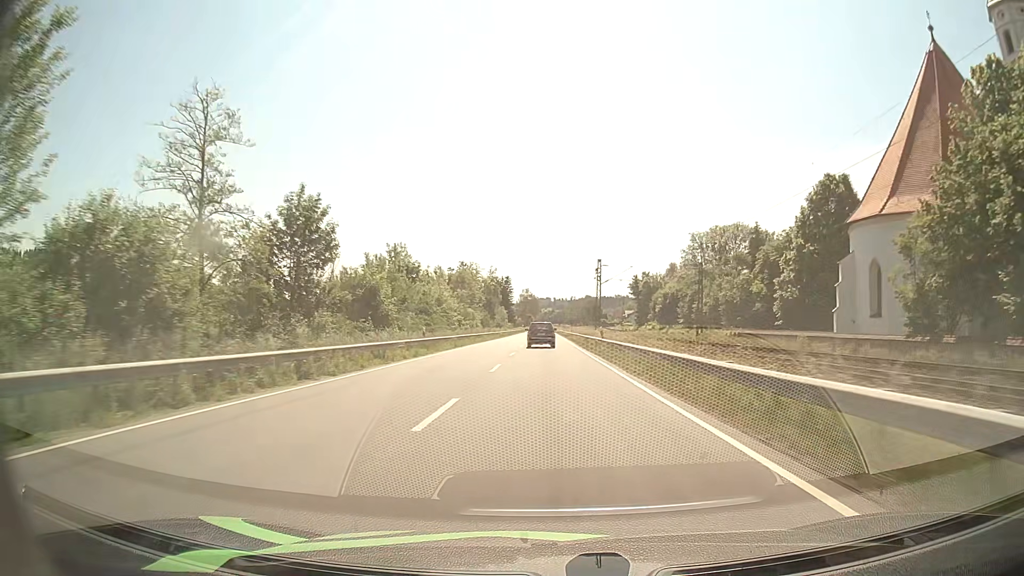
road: primary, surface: asphalt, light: Day
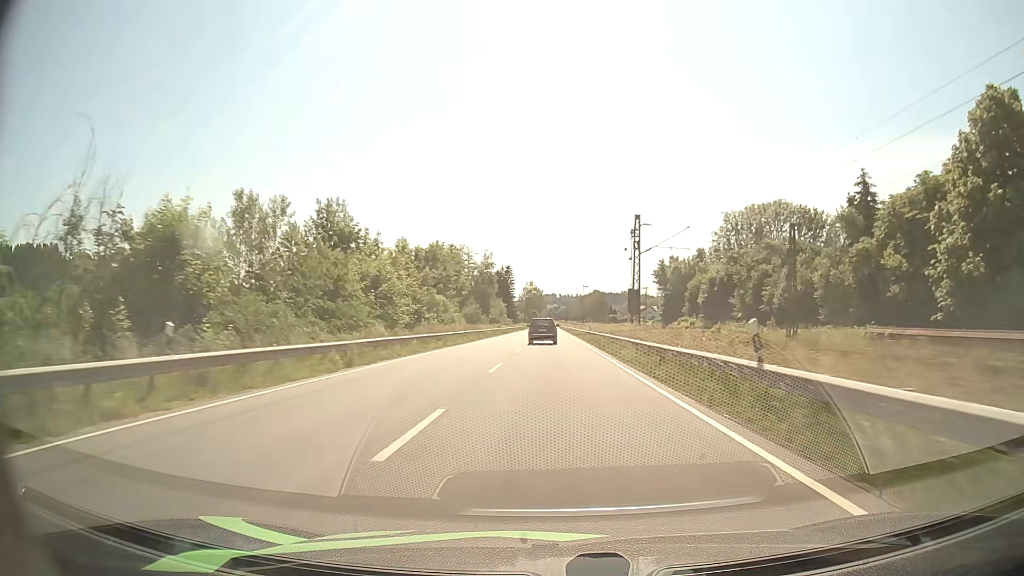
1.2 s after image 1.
(-0.1, +26.6) m; 0°
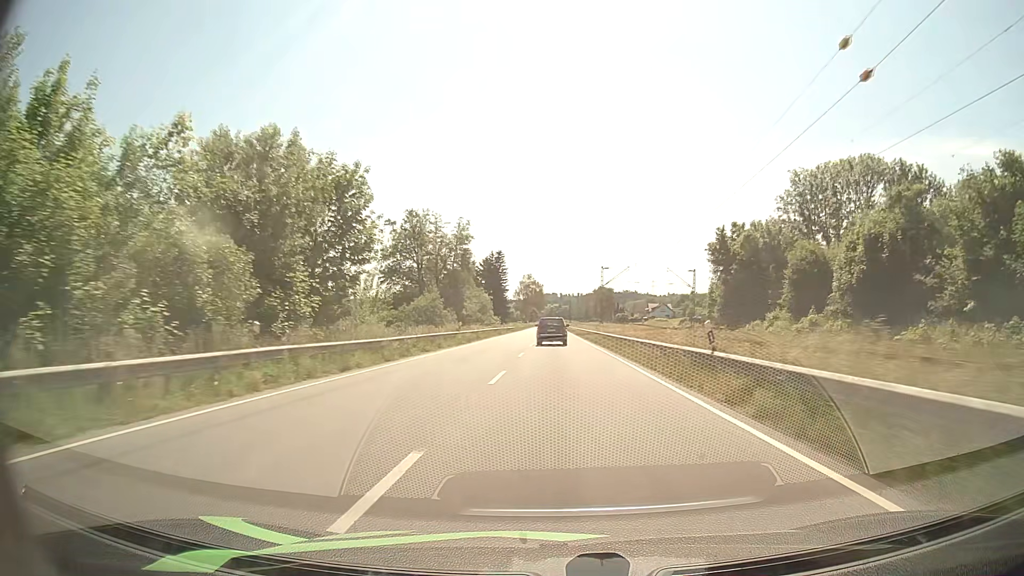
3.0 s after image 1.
(-0.1, +39.9) m; 0°
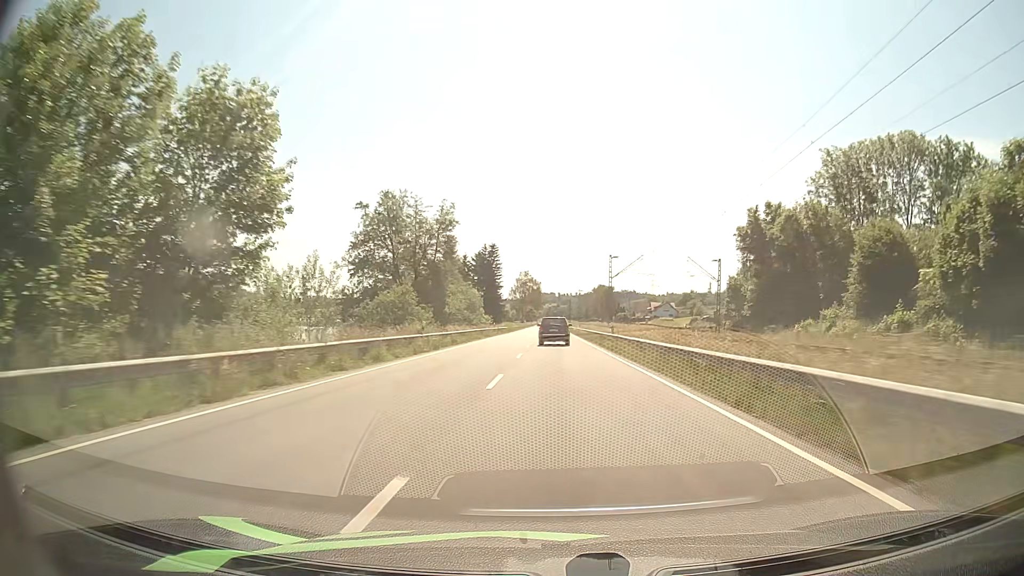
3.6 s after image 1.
(0.0, +13.2) m; 0°
